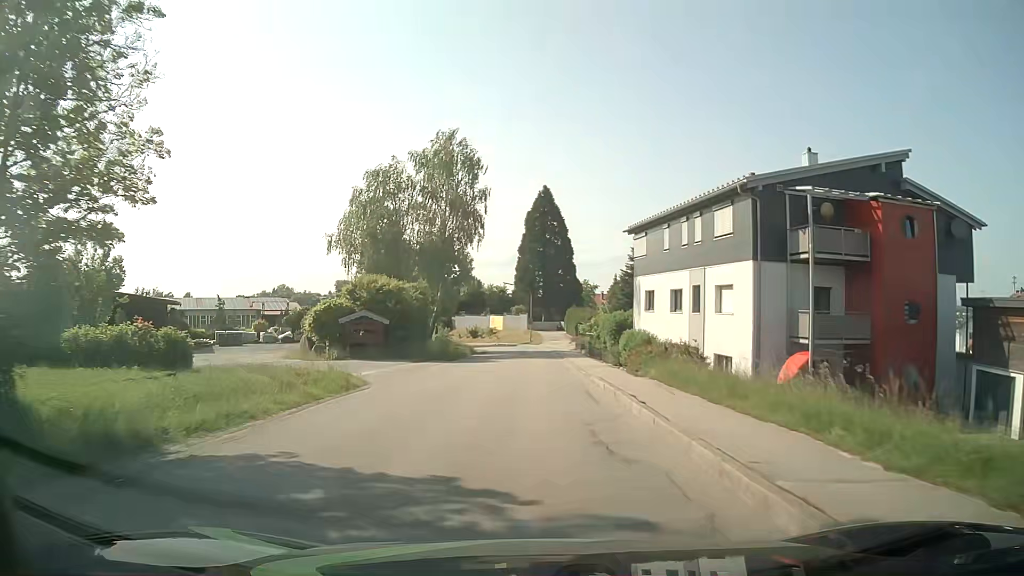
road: tertiary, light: Day
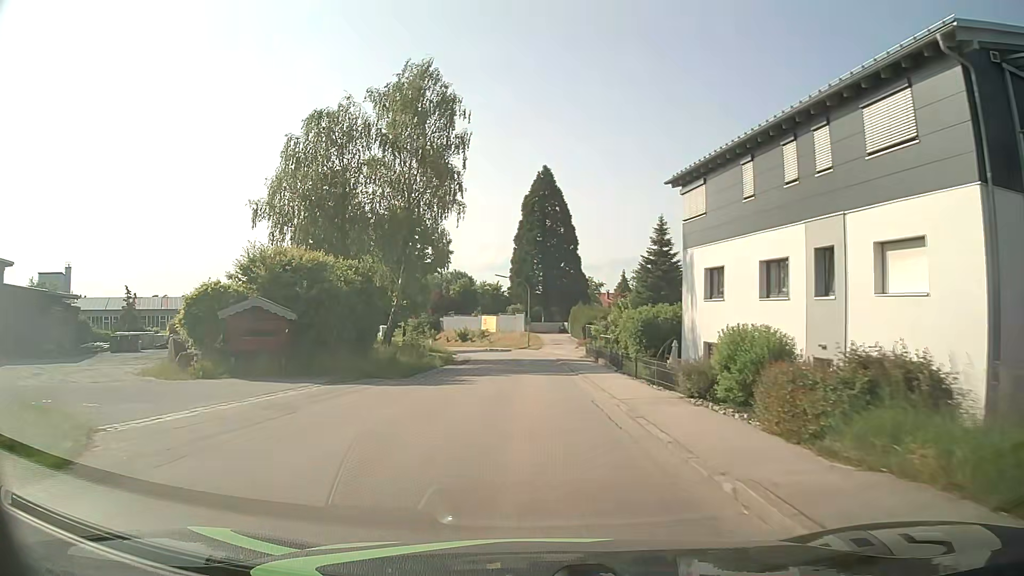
(0.0, +14.1) m; 0°
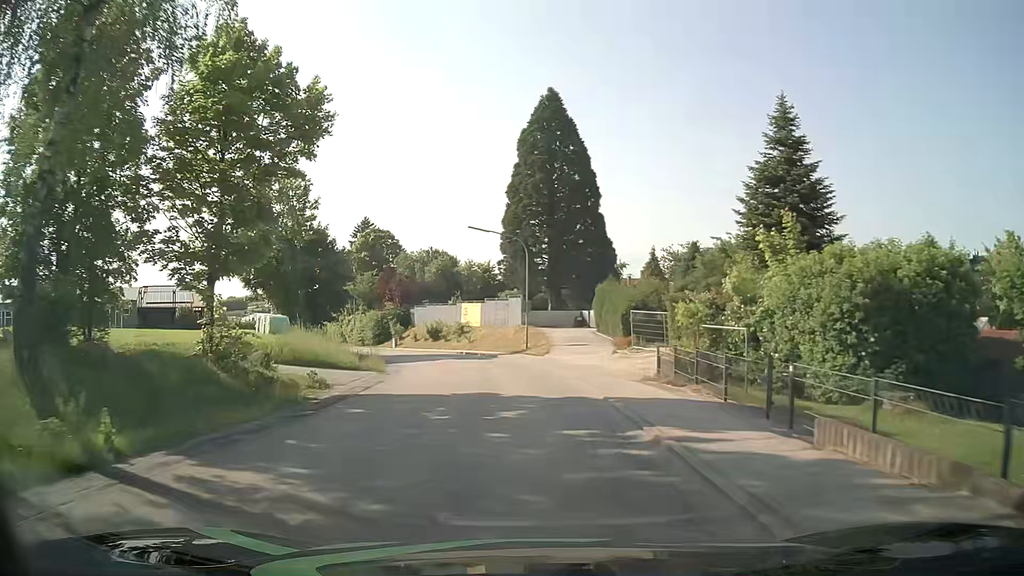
(-0.1, +28.1) m; -1°
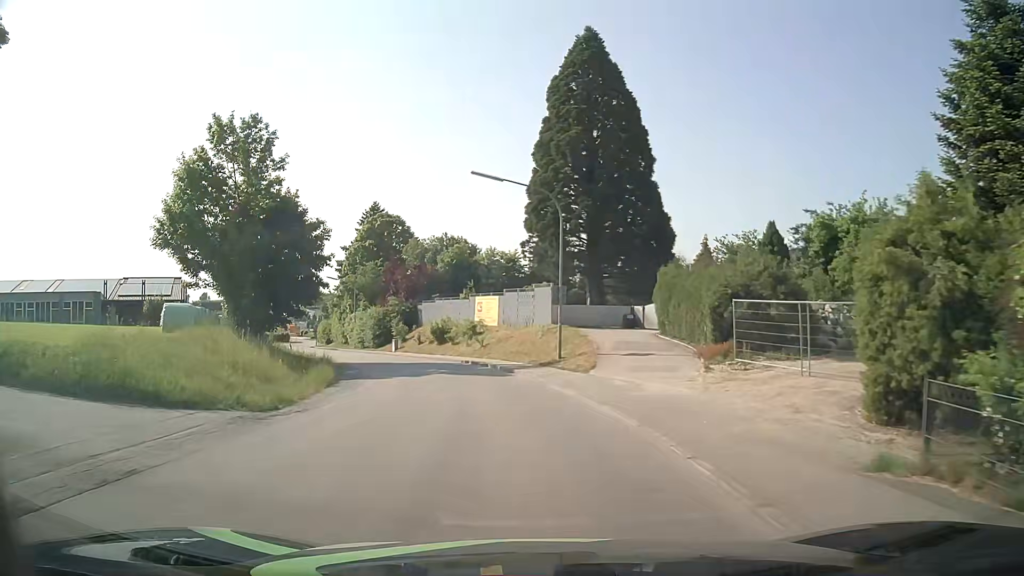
(-0.2, +13.8) m; -2°
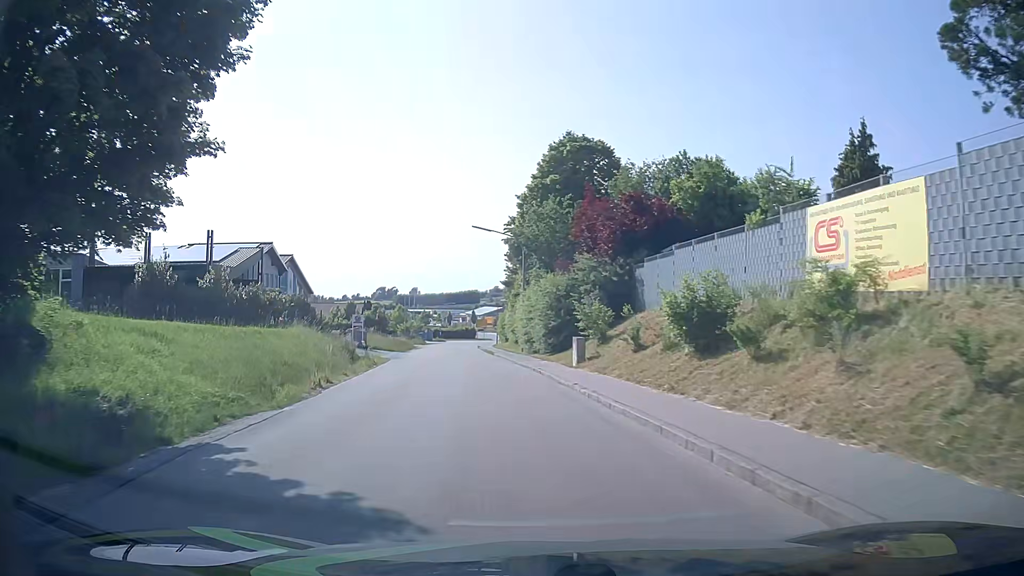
(-5.1, +34.0) m; -19°
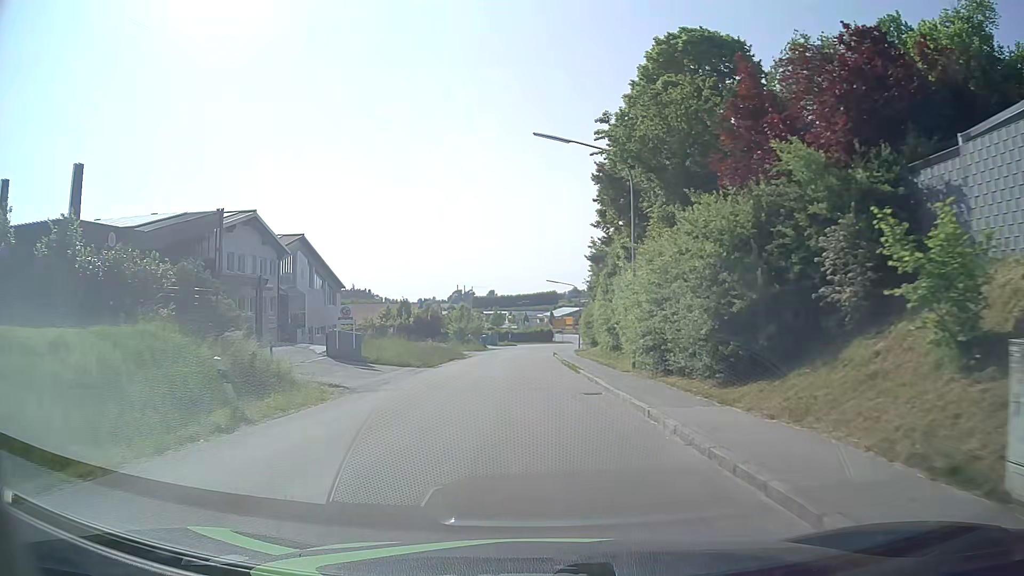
(-1.4, +21.0) m; -6°
